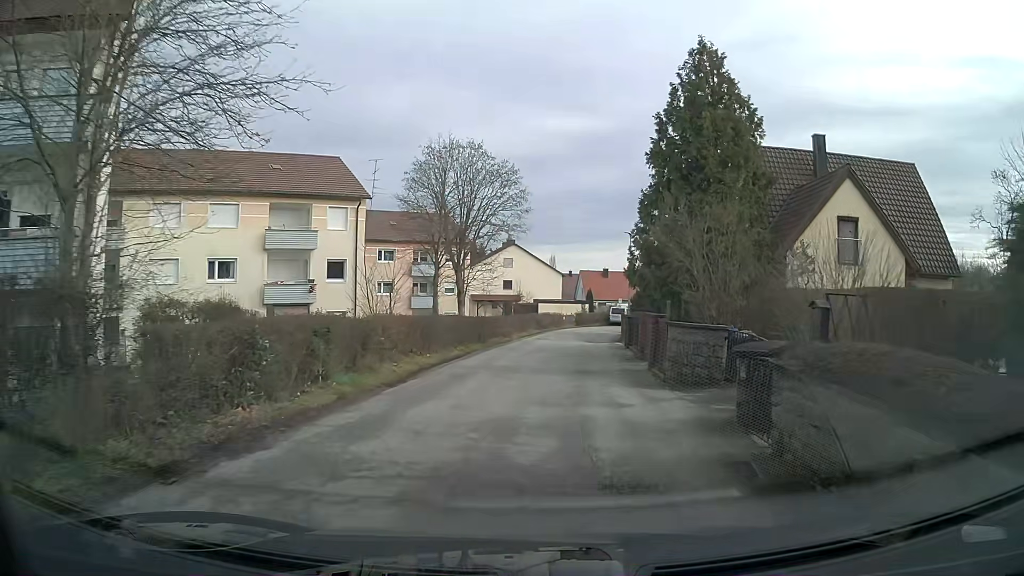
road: residential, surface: asphalt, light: Day
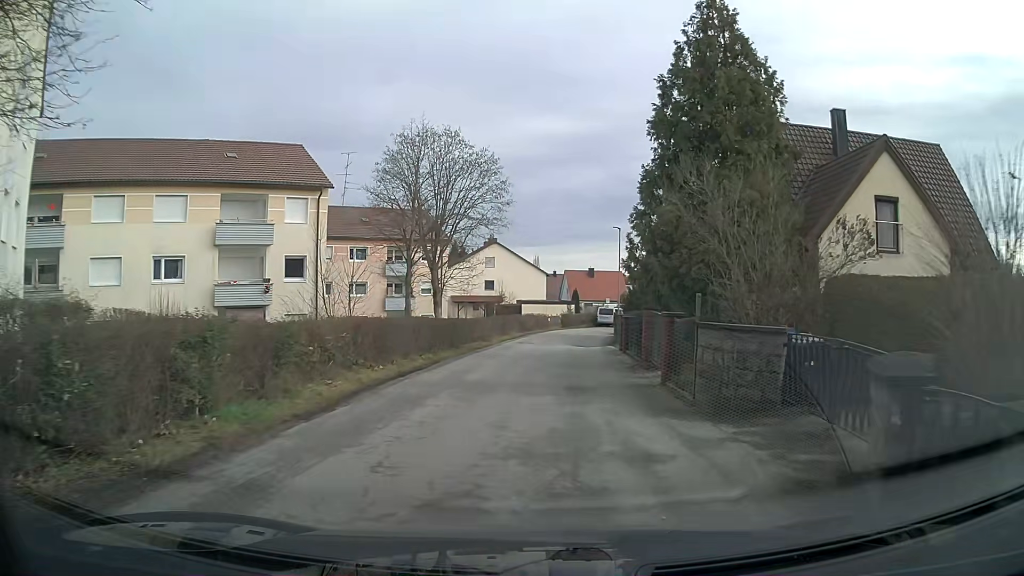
(0.0, +4.0) m; +1°
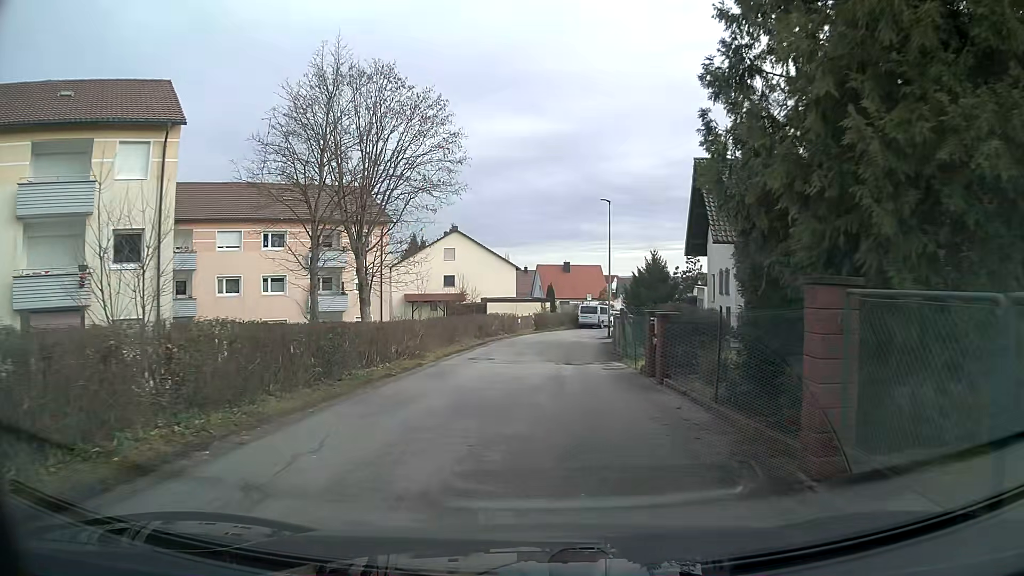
(+0.3, +12.6) m; +2°
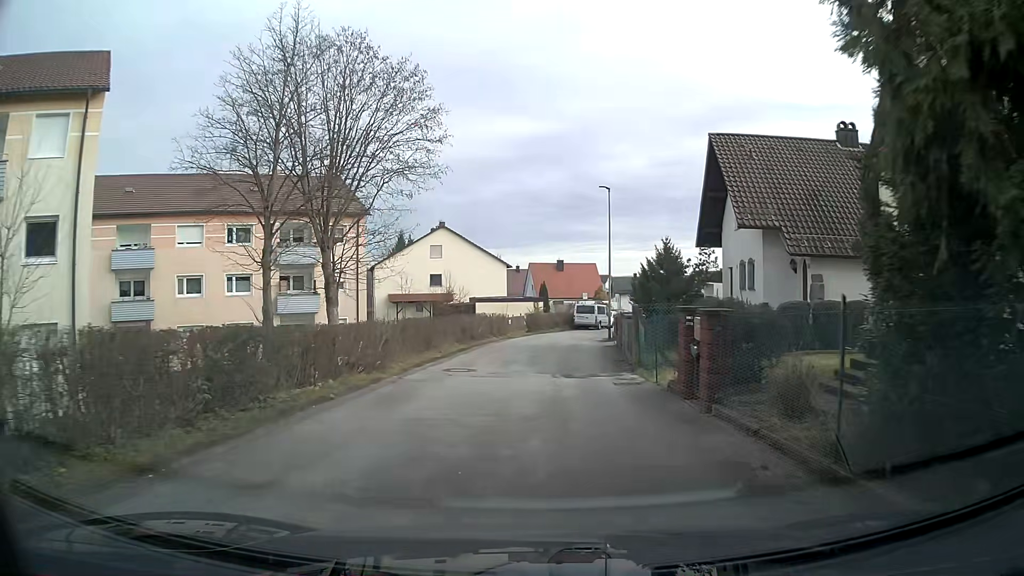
(0.0, +4.3) m; 0°
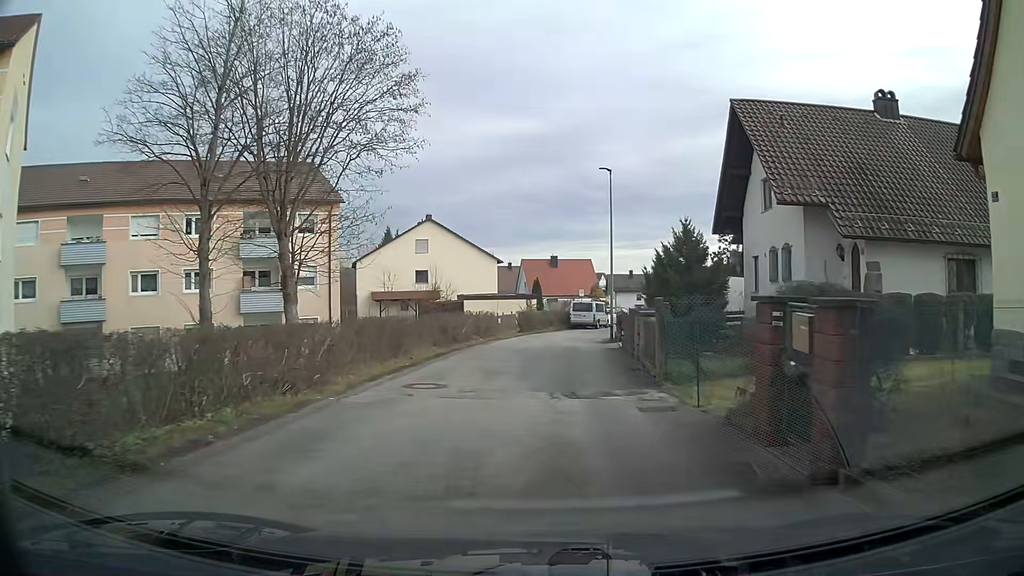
(0.0, +4.3) m; 0°
